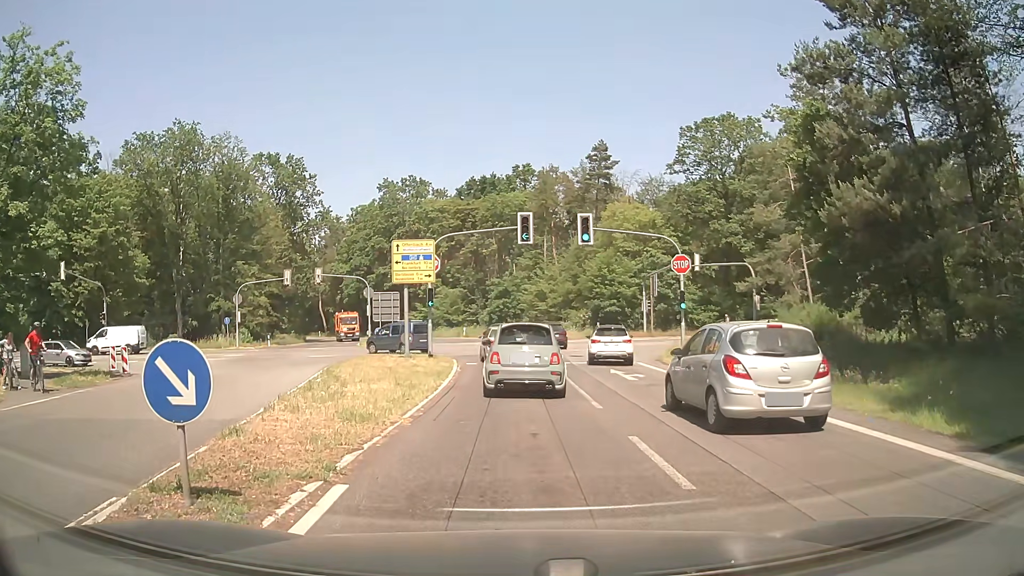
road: secondary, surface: asphalt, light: Day
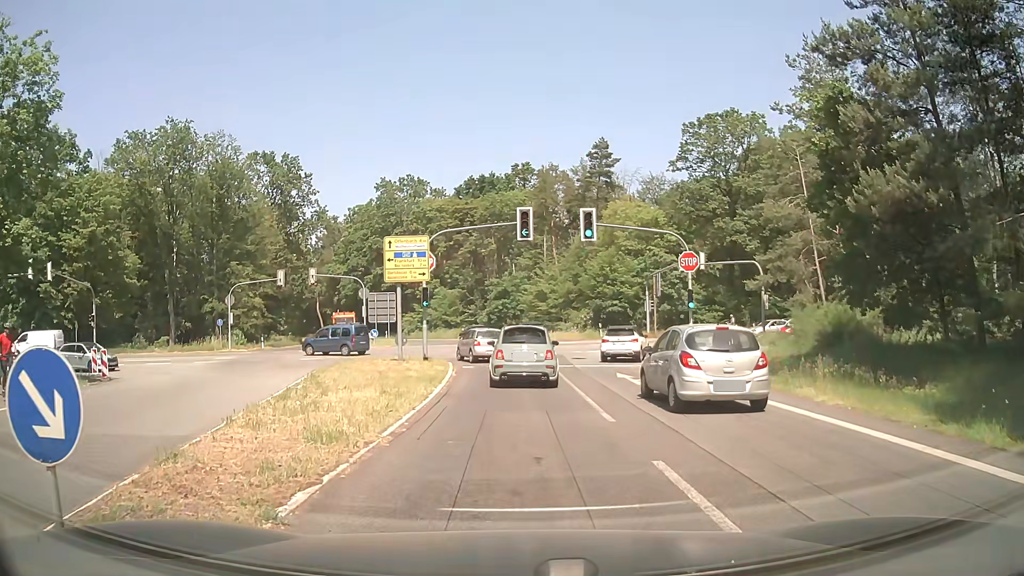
(0.0, +1.7) m; +2°
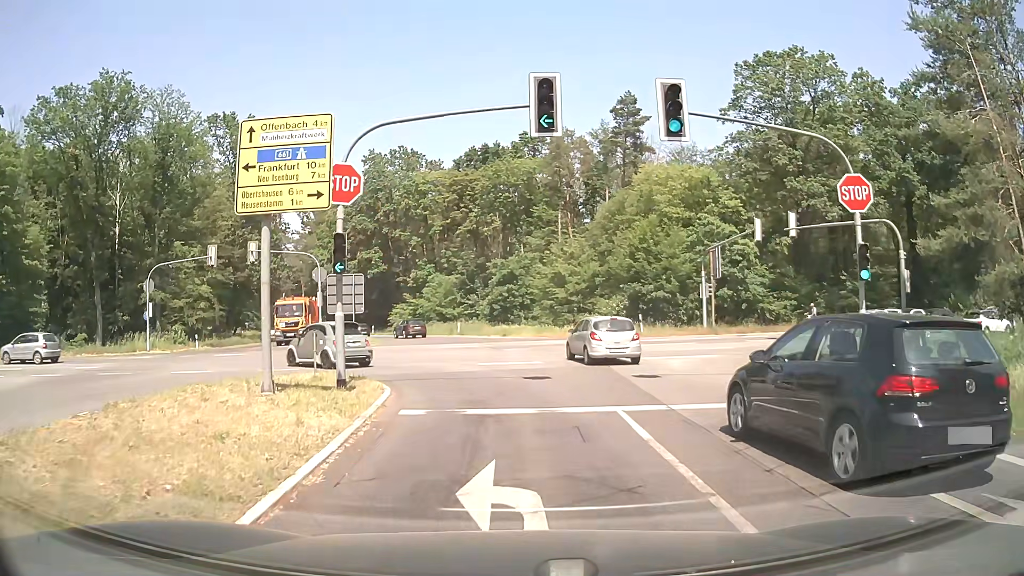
(-0.3, +15.4) m; -1°
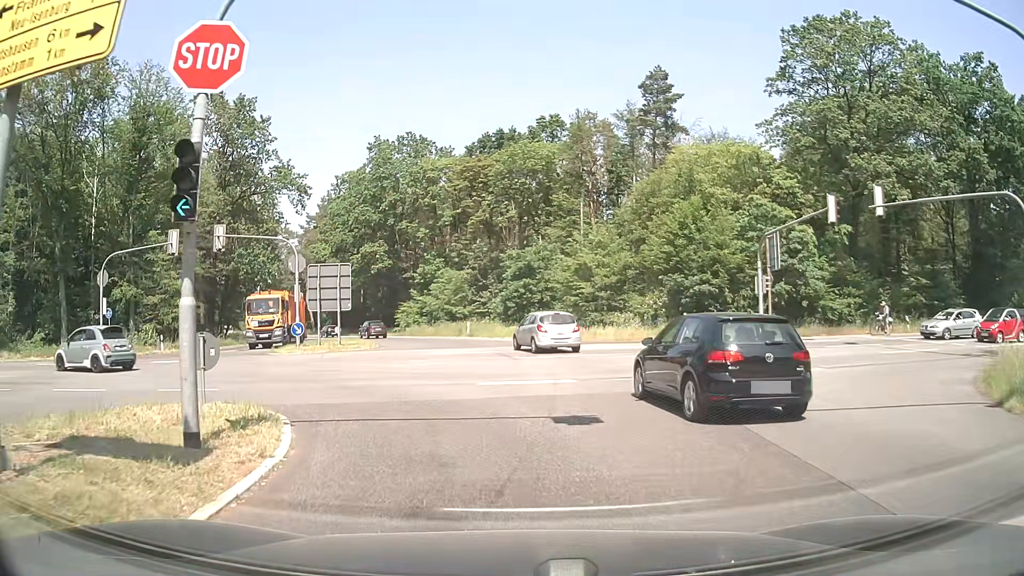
(-0.1, +7.4) m; -2°
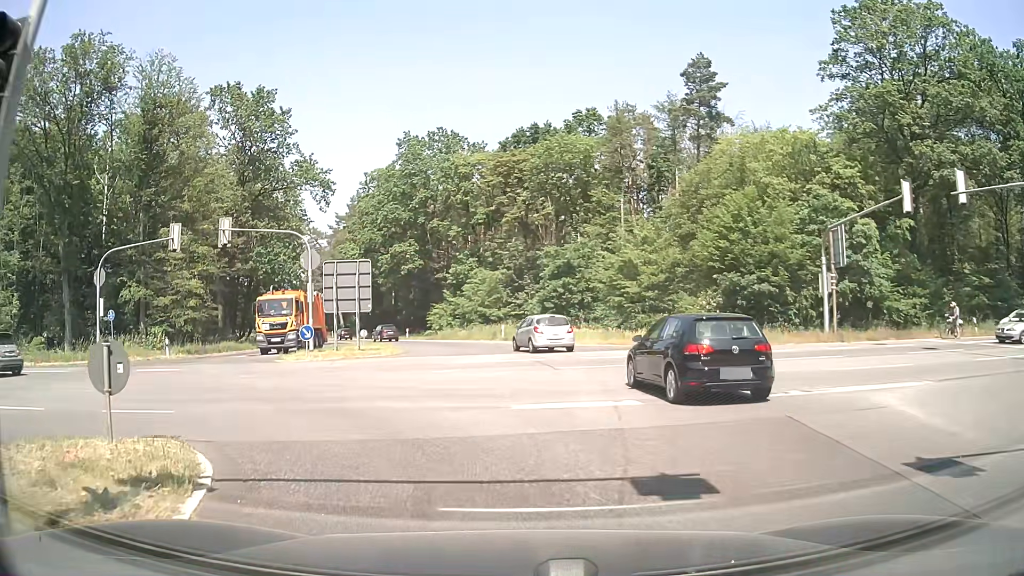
(-0.1, +3.7) m; -2°
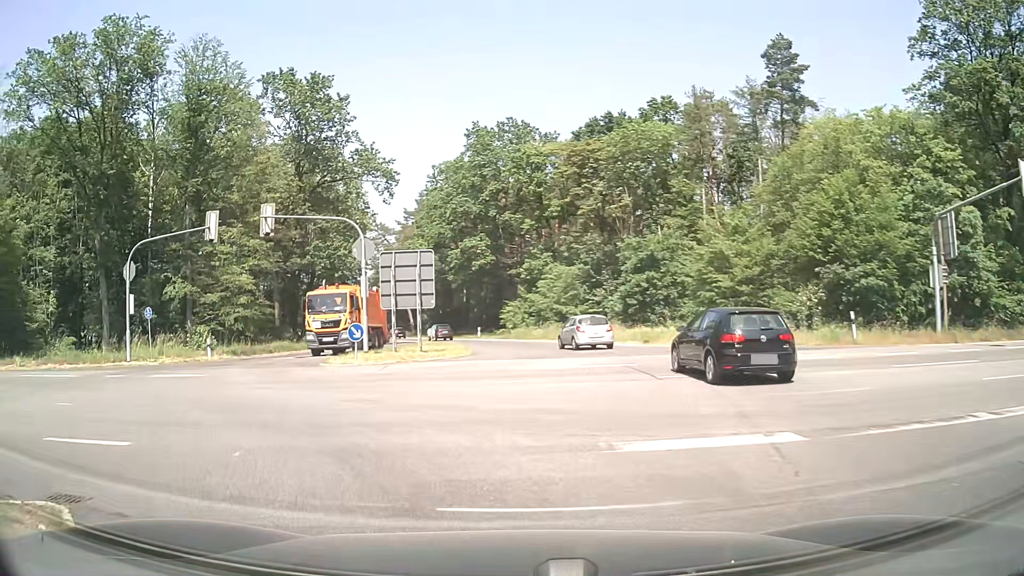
(-0.2, +3.7) m; -8°
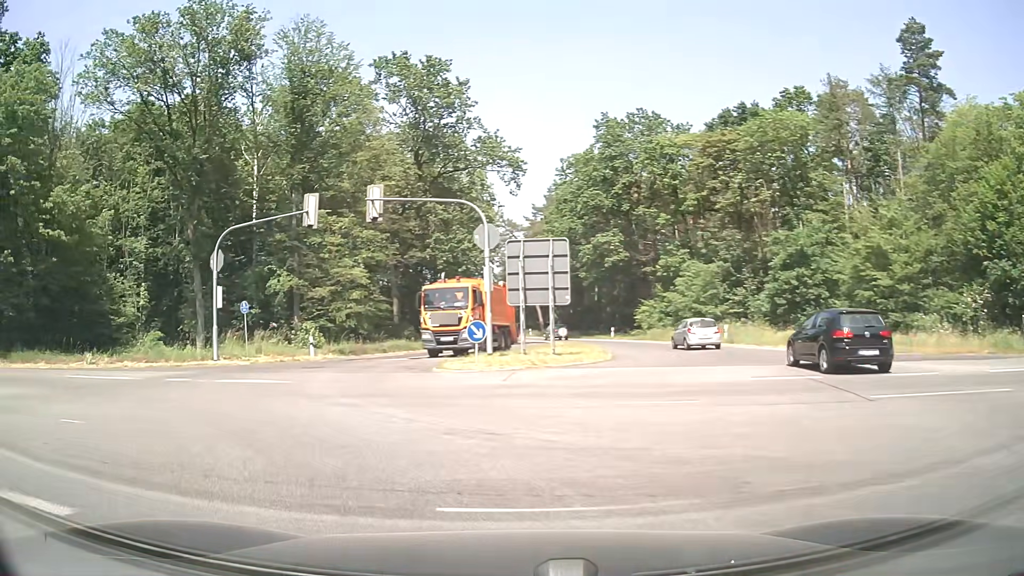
(-0.3, +3.7) m; -9°
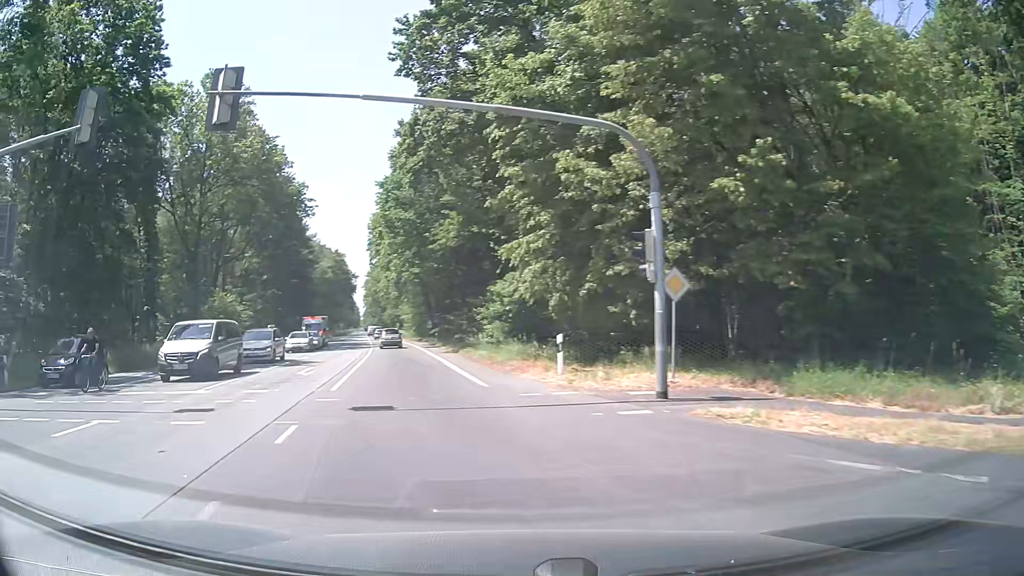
(-11.2, +15.5) m; -71°
(-1, +10) (-3, +20) (-5, +29) (-8, +39) (-10, +49) (-12, +59) (-14, +68) (-16, +78) (-19, +88) (-21, +98) m
